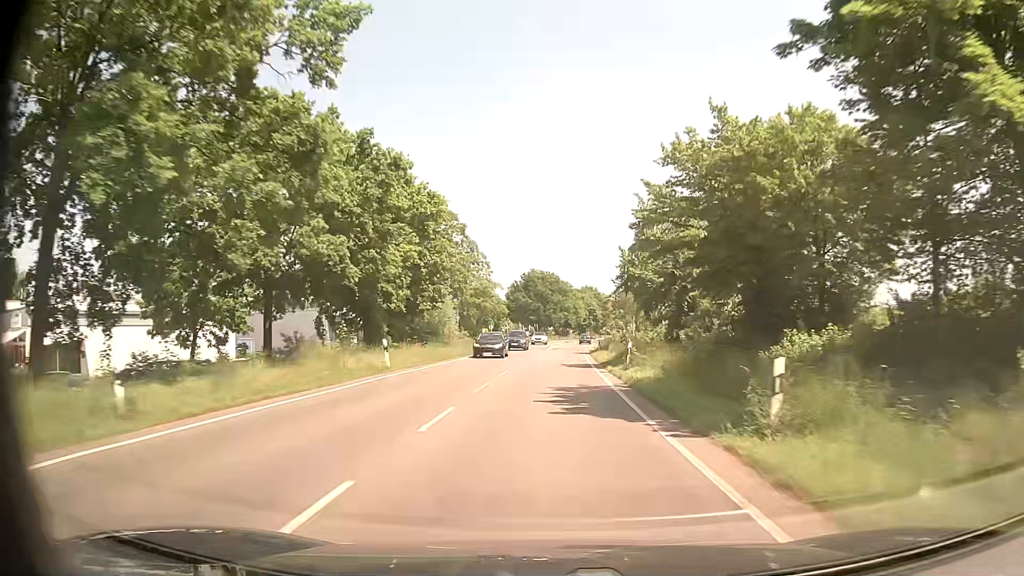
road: secondary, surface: asphalt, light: Day
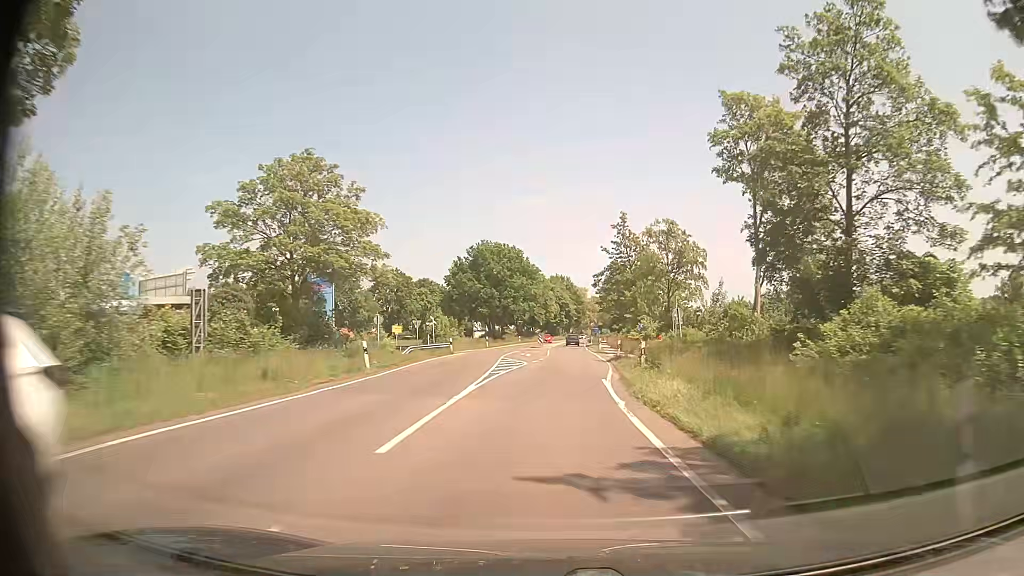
(+1.0, +45.7) m; +3°
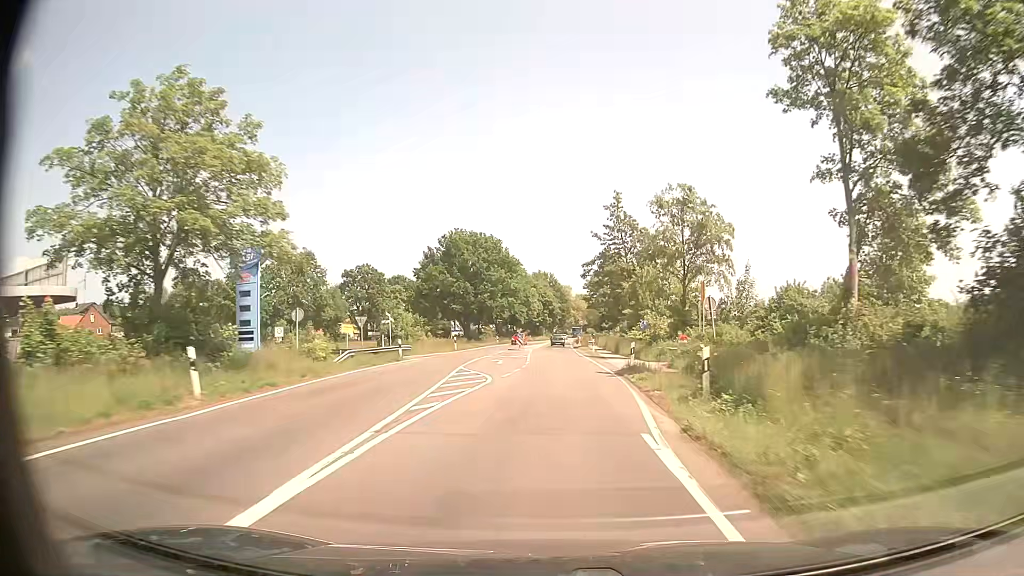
(+0.1, +11.5) m; +1°
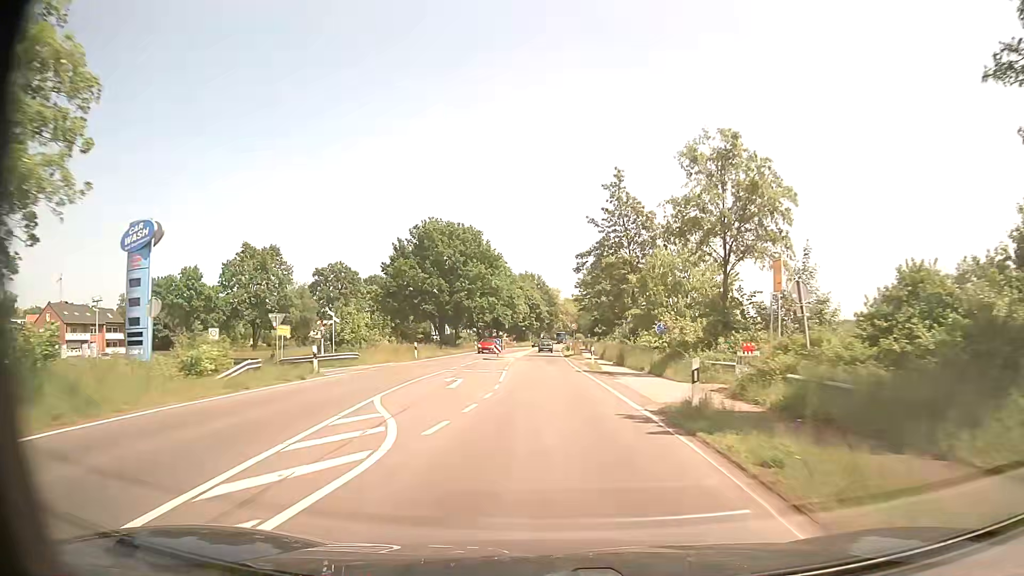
(+0.1, +11.6) m; +1°
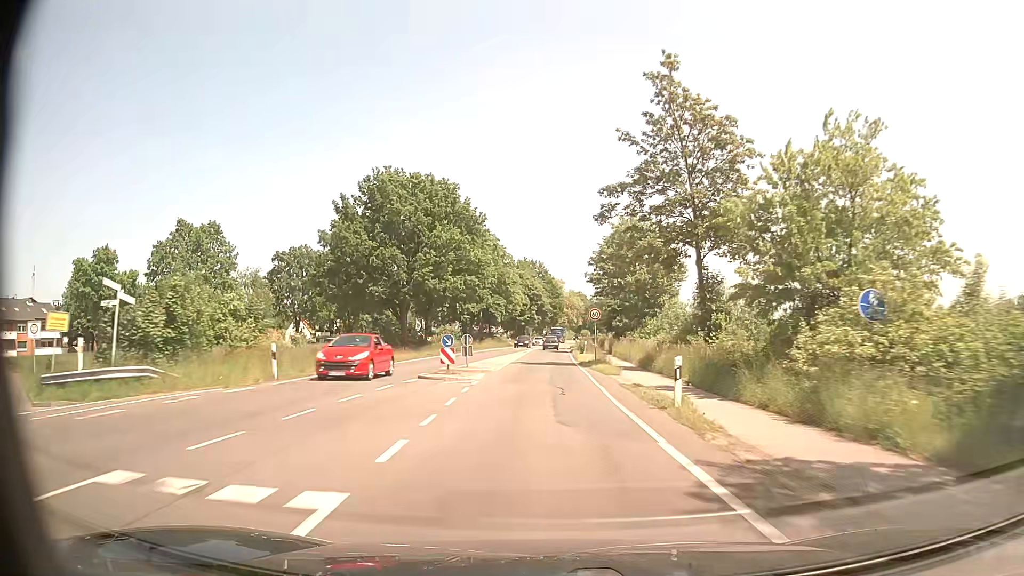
(0.0, +23.2) m; 0°
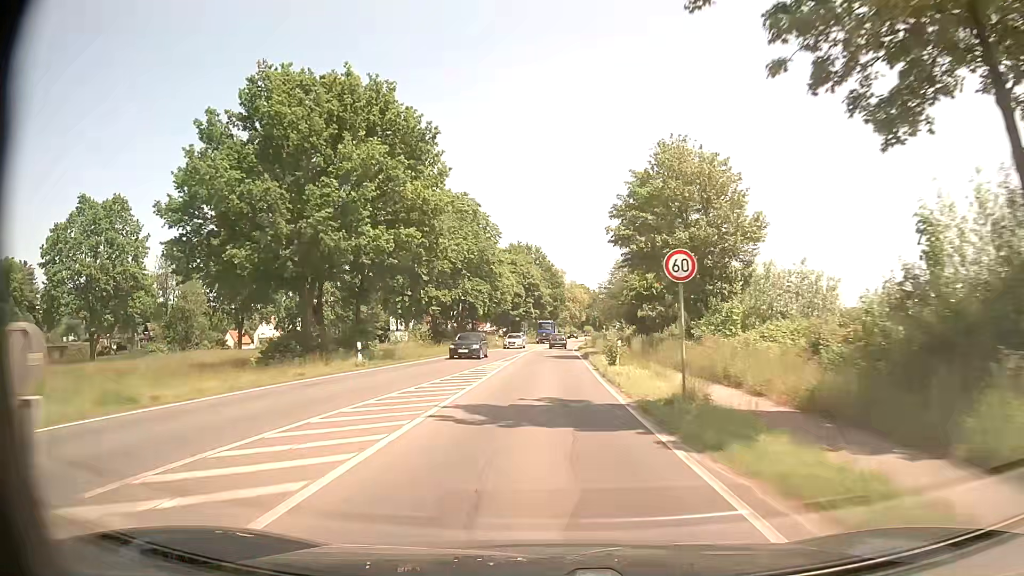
(0.0, +23.2) m; 0°
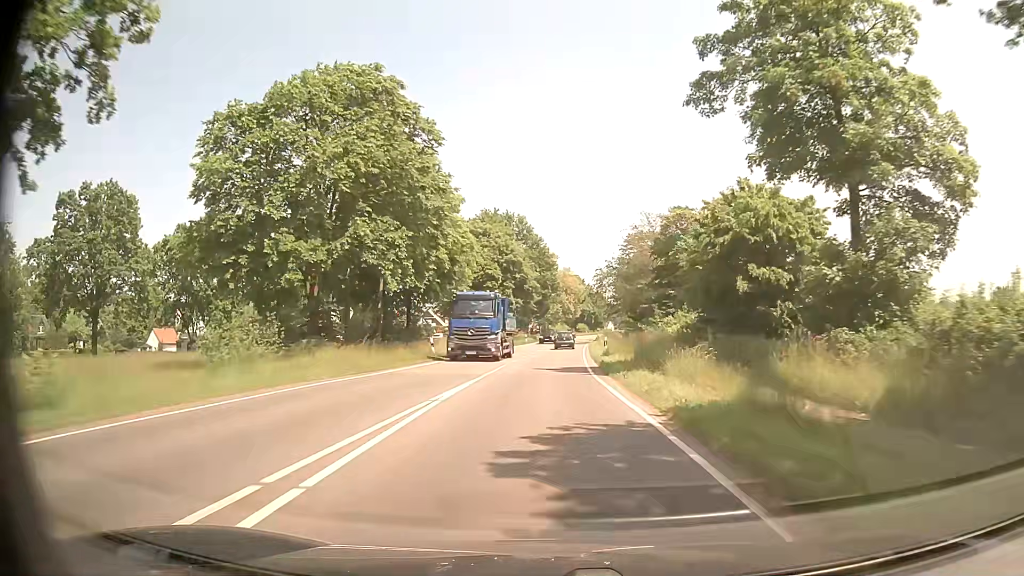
(+0.4, +33.2) m; +1°
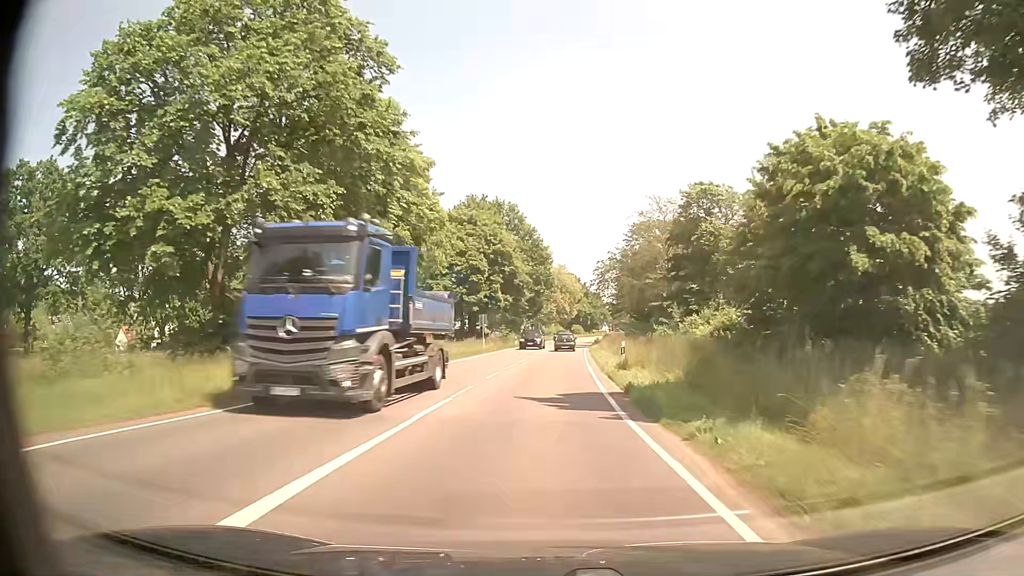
(0.0, +10.4) m; +1°
(0, +10) (0, +20) (0, +30) (0, +40) (+1, +50) (+1, +60) (+2, +70) (+2, +80) (+3, +90) (+4, +100) m
